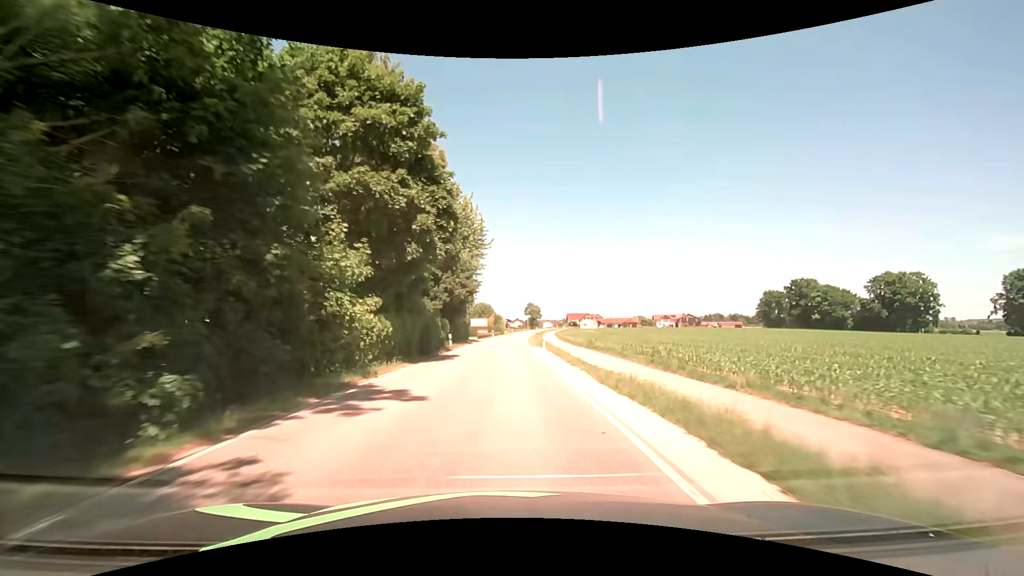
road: secondary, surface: asphalt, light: Day
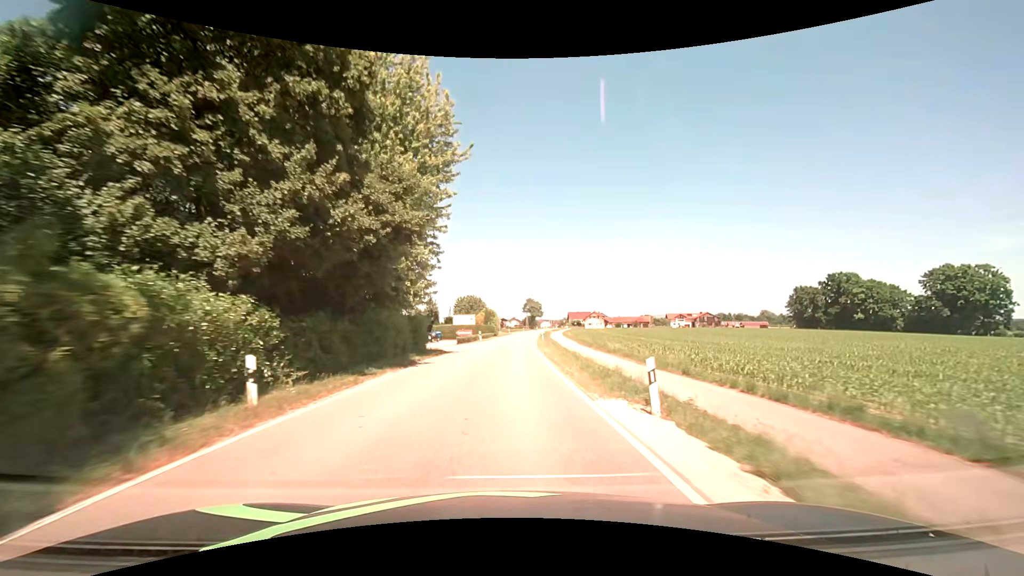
(+0.1, +28.1) m; +1°
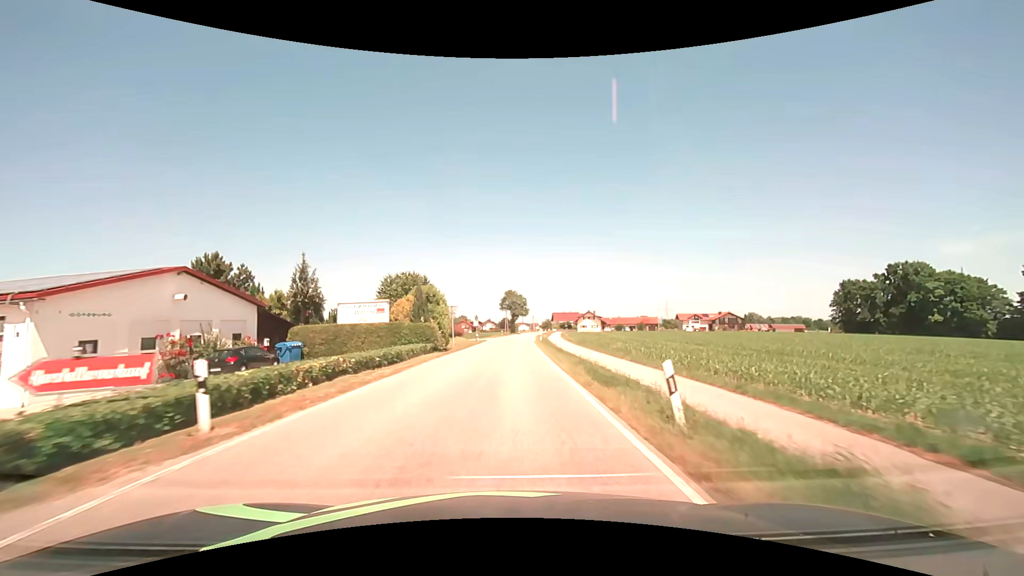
(+0.8, +45.8) m; +3°
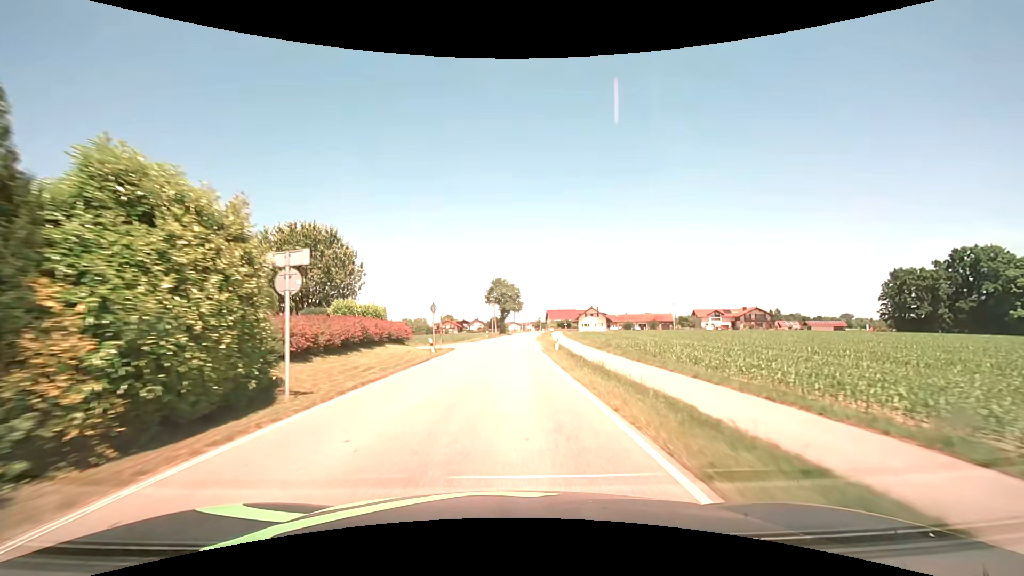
(+0.4, +27.4) m; +1°
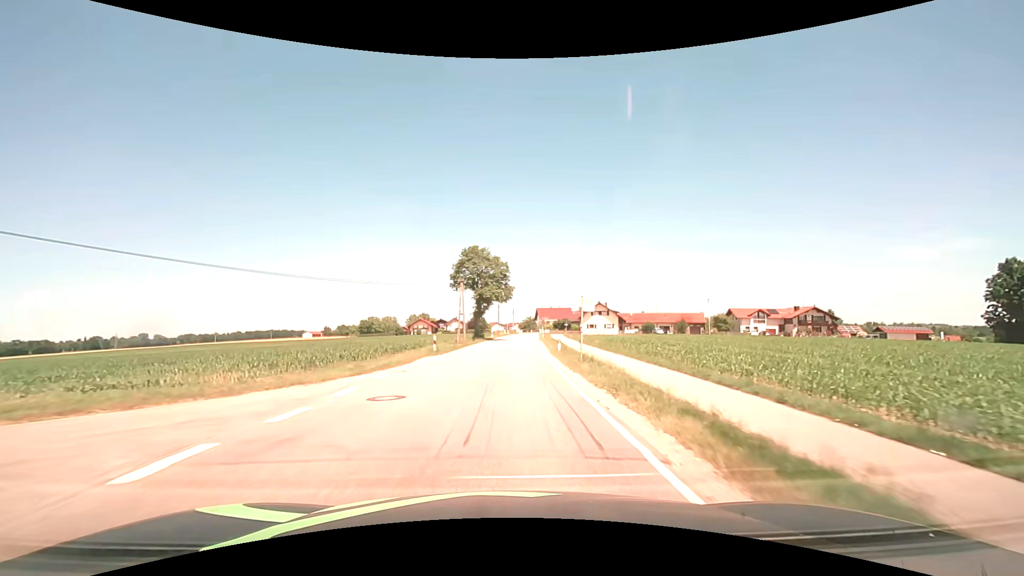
(+0.3, +37.0) m; +2°
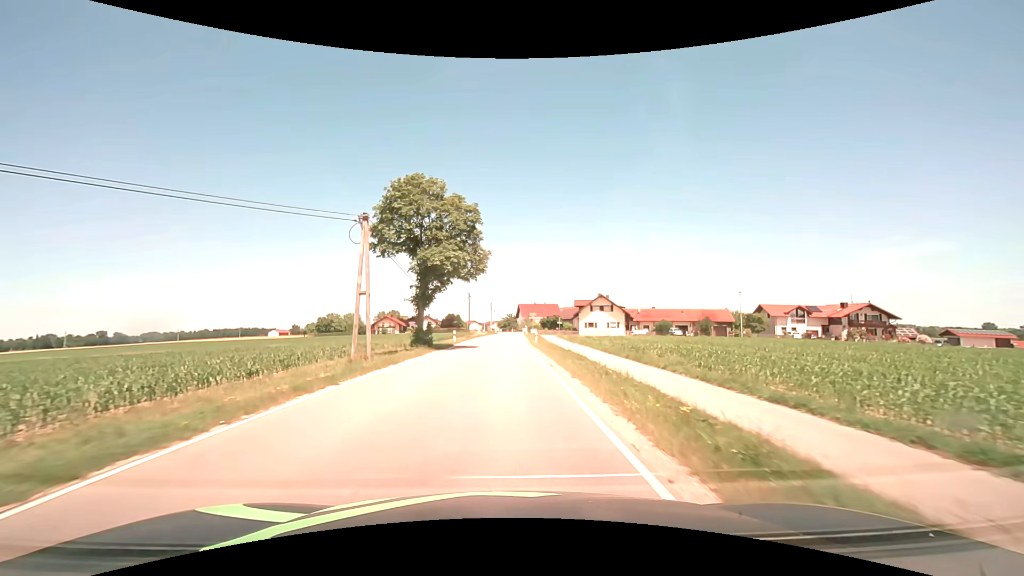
(+0.6, +25.7) m; +3°
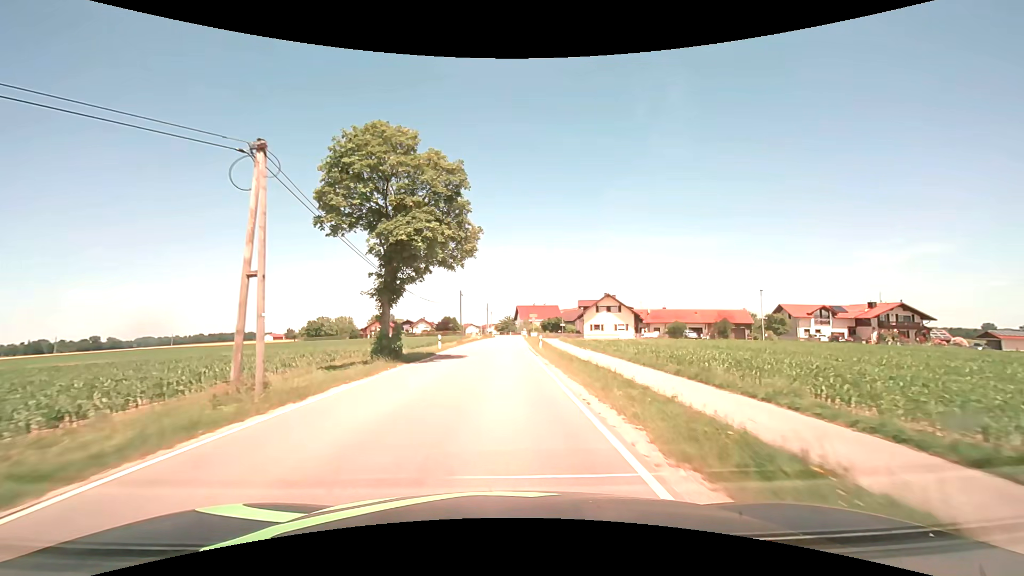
(0.0, +8.2) m; 0°
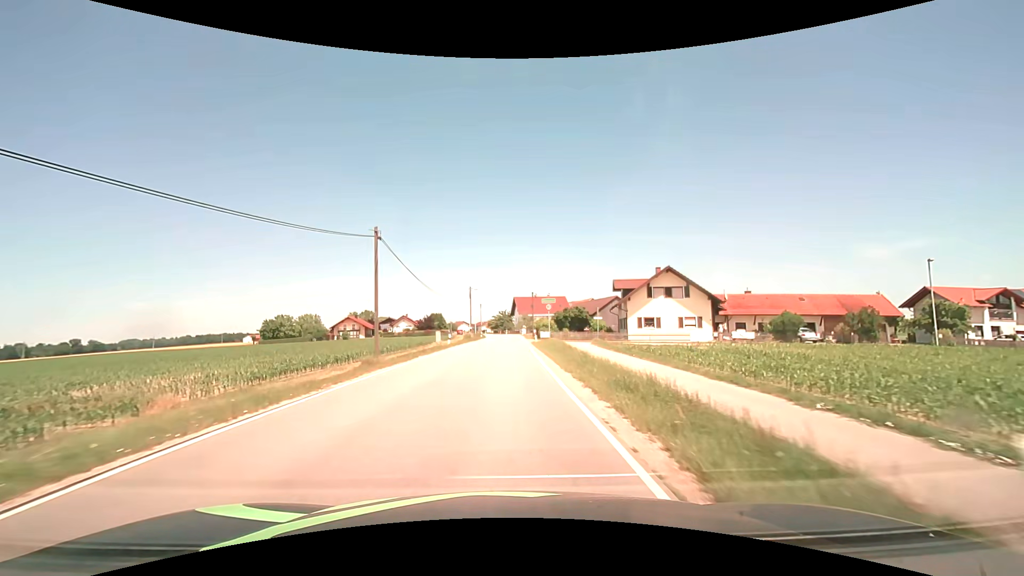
(+0.1, +32.9) m; +1°
(0, +10) (0, +20) (0, +30) (0, +40) (+1, +50) (0, +60) (0, +70) (0, +80) (0, +90) (-1, +100) m
